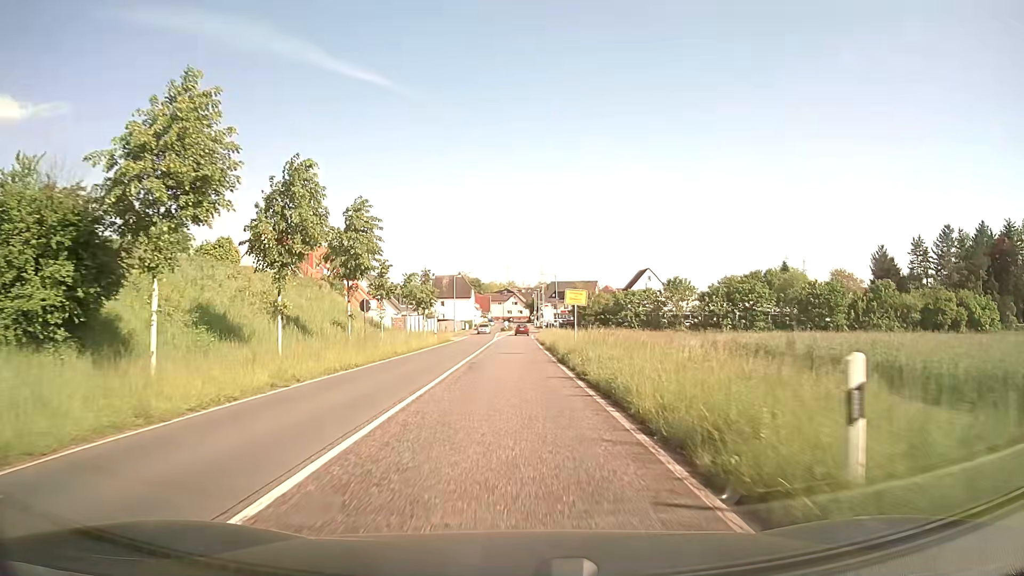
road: unclassified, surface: asphalt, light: Day
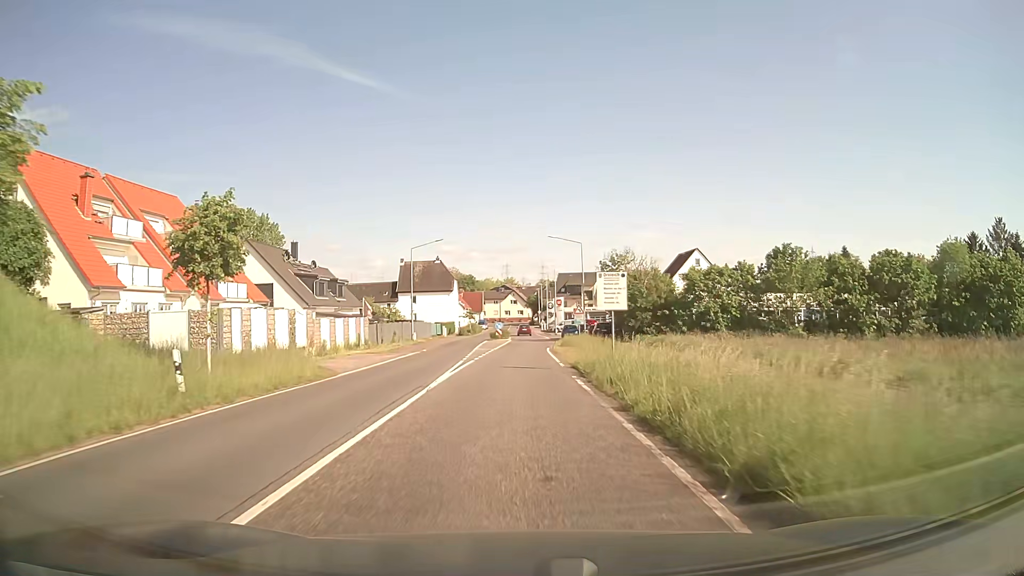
(-0.1, +41.2) m; 0°
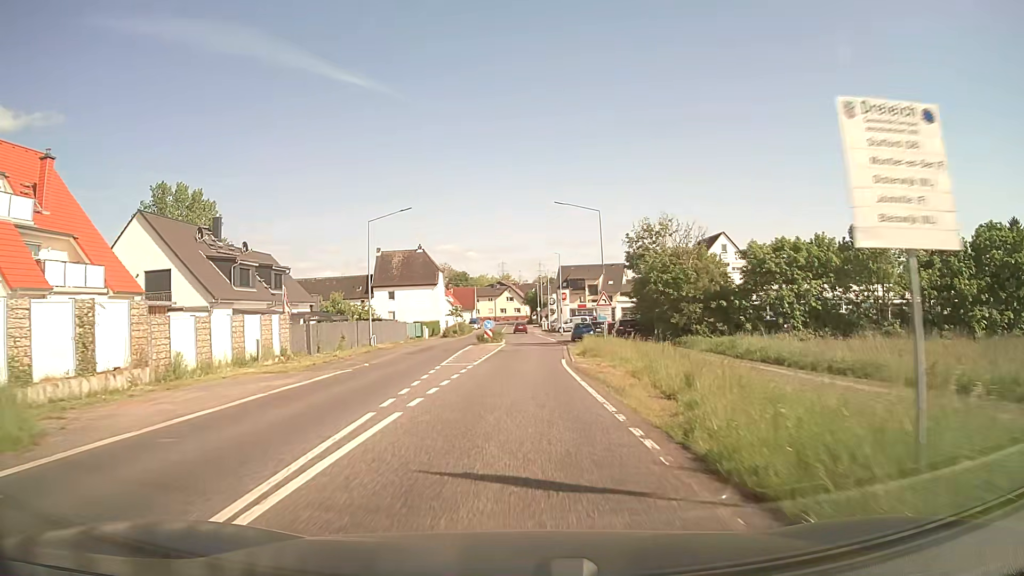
(+0.1, +16.3) m; 0°
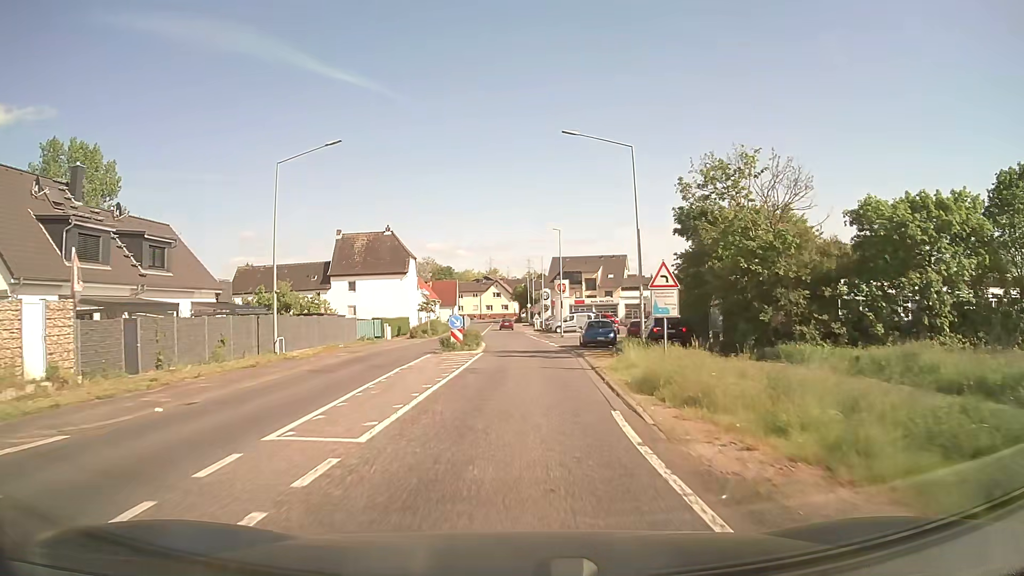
(+0.1, +16.2) m; +1°
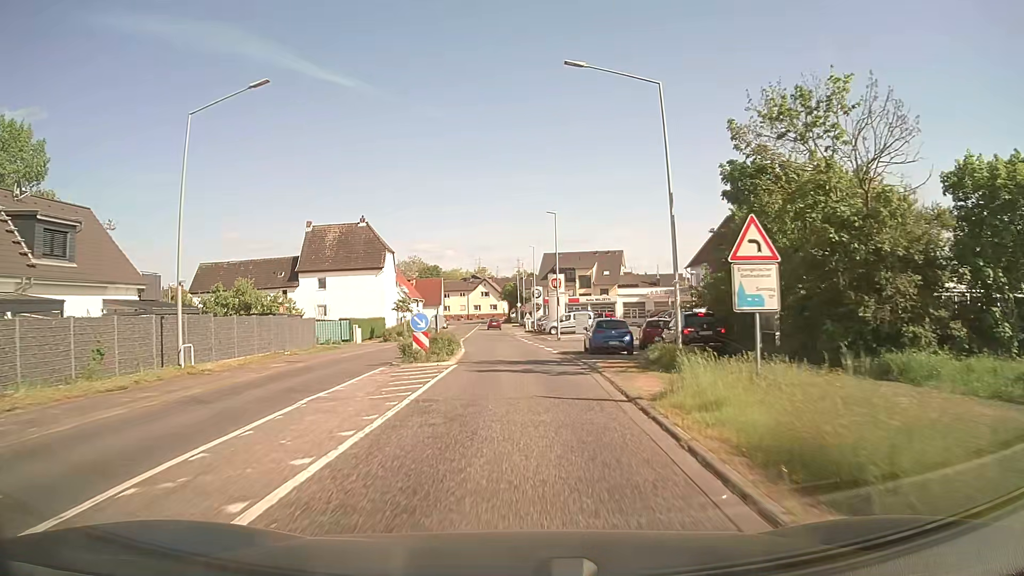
(+0.1, +7.9) m; +1°
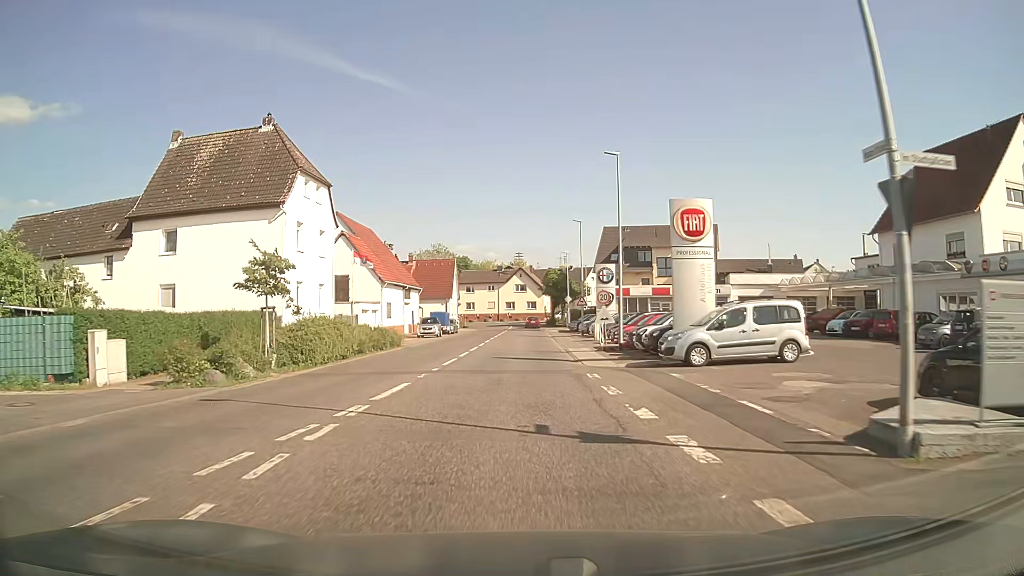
(-0.8, +36.9) m; -4°
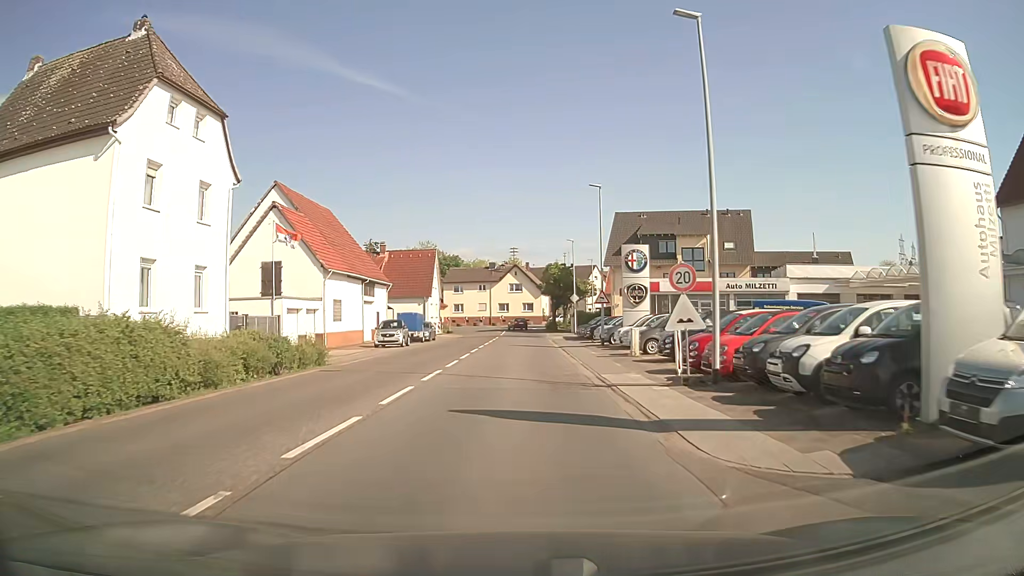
(0.0, +14.0) m; +1°
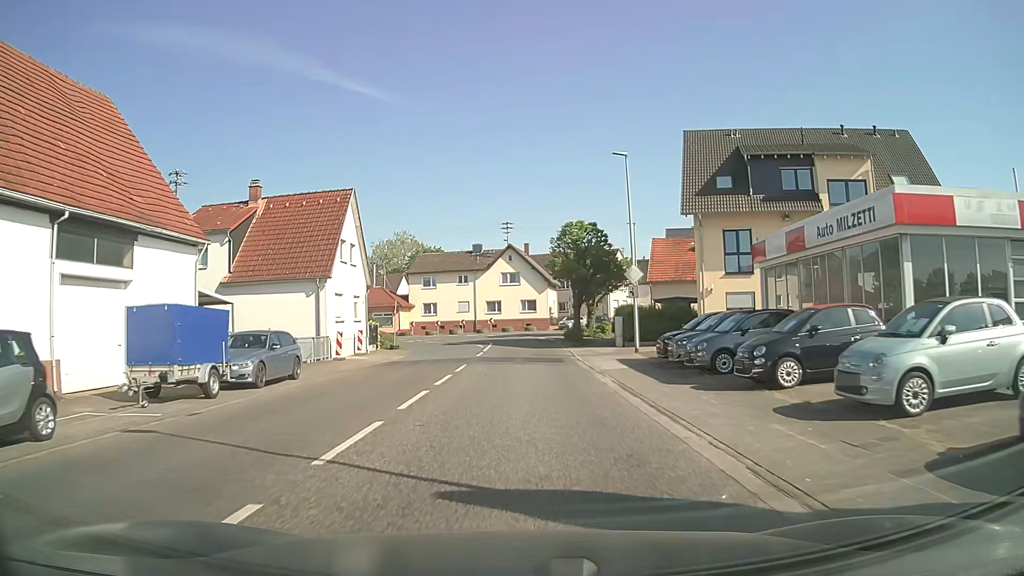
(+0.1, +31.6) m; 0°
(0, +10) (0, +20) (0, +30) (0, +40) (-1, +50) (-6, +59) (-13, +66) (-22, +70) (-31, +72) (-41, +74) m
